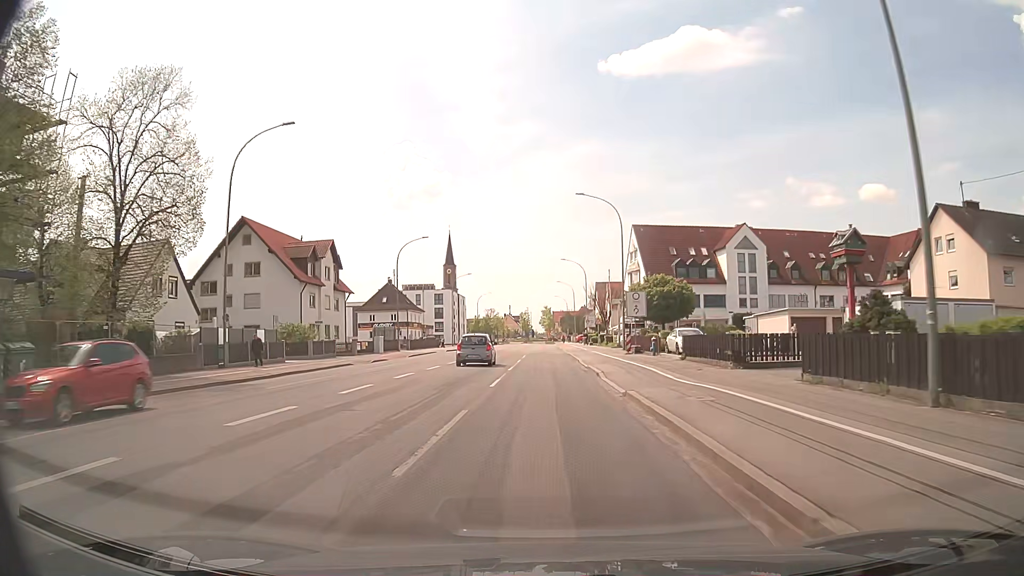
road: tertiary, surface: asphalt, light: Day
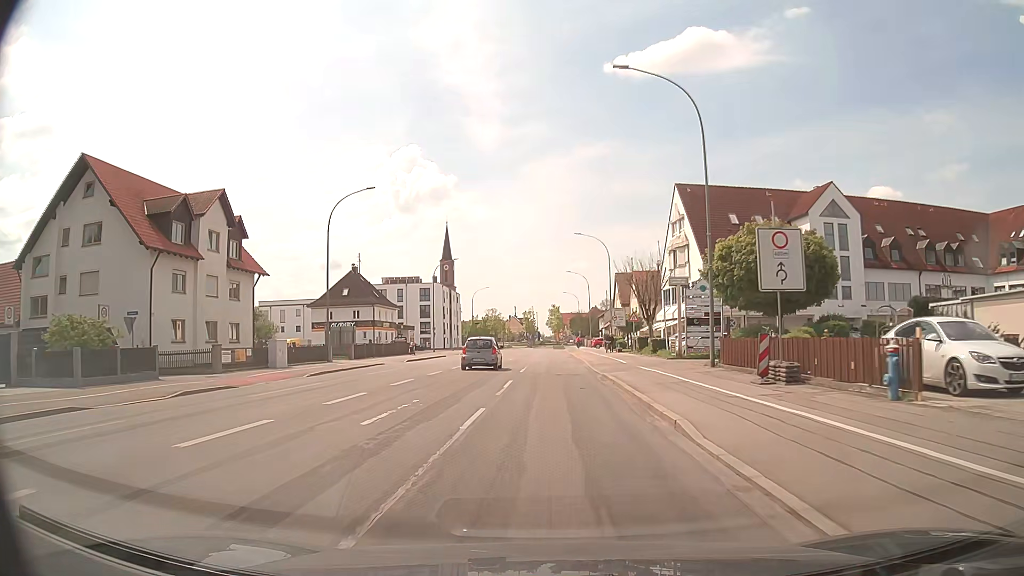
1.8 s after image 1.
(-0.2, +25.9) m; -1°
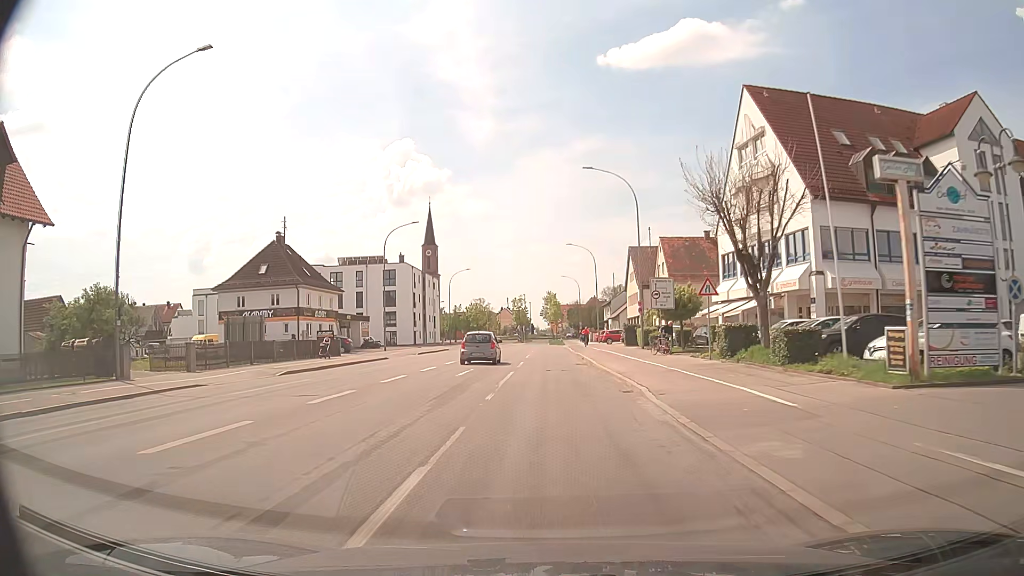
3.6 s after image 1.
(+0.1, +24.8) m; +1°
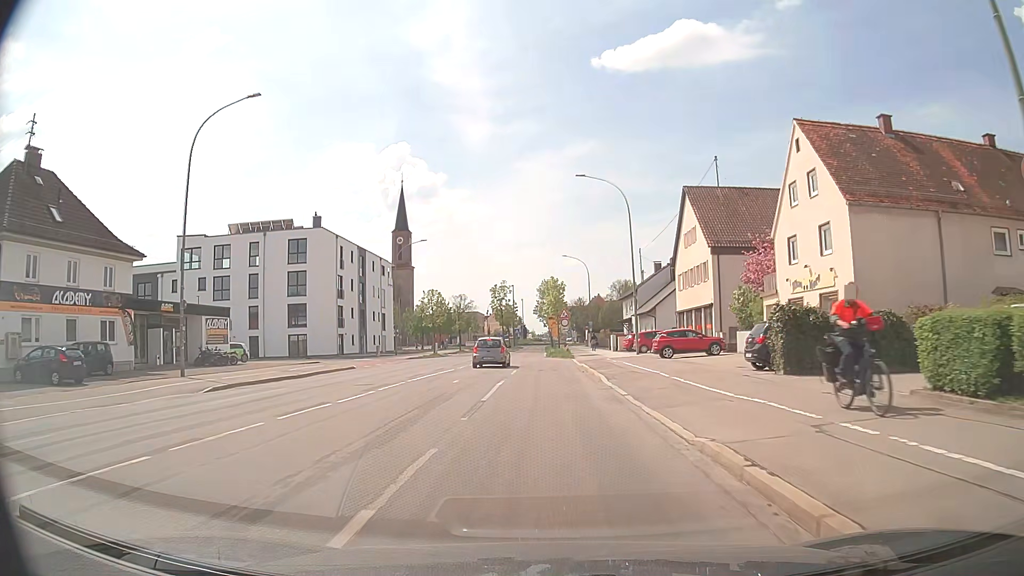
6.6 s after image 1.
(+0.1, +37.1) m; 0°
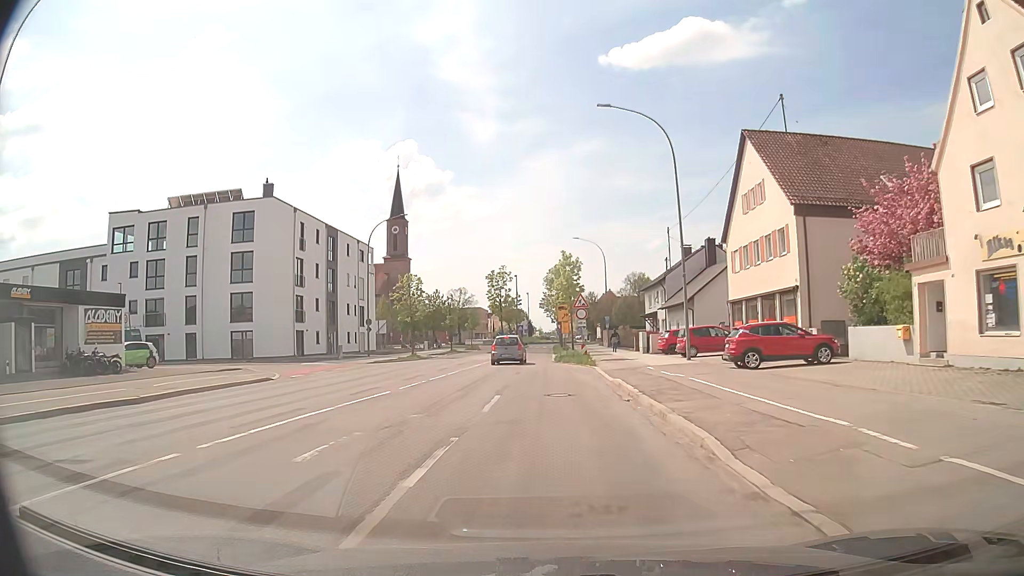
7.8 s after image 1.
(+0.1, +14.1) m; 0°
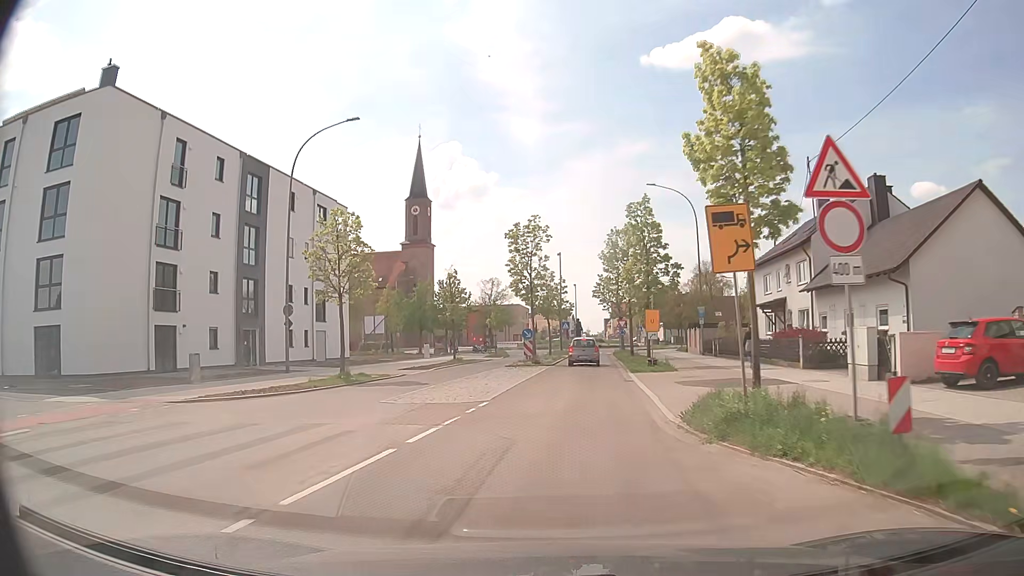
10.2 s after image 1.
(-1.1, +27.0) m; -5°
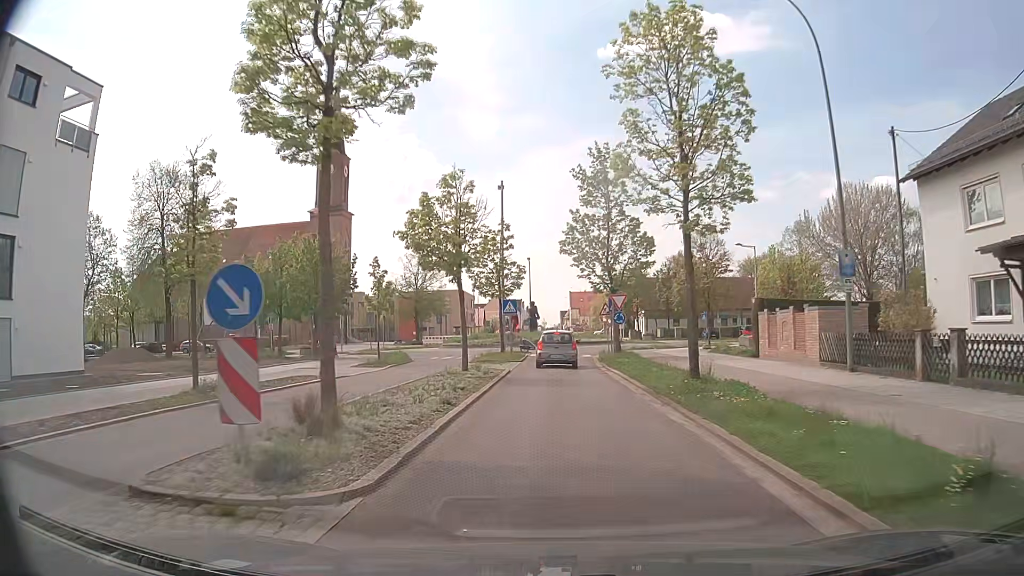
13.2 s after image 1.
(+1.5, +29.3) m; +4°
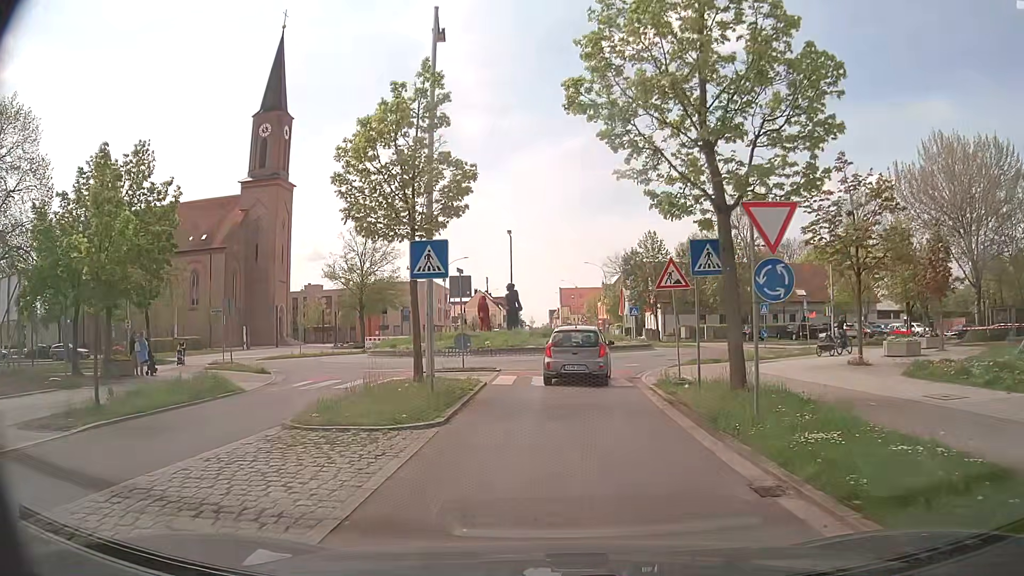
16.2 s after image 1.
(+0.1, +21.7) m; +2°
(0, +10) (0, +20) (+4, +29) (+10, +37) (+17, +44) (+27, +48) (+36, +51) (+45, +54) (+55, +58) (+64, +61) m
